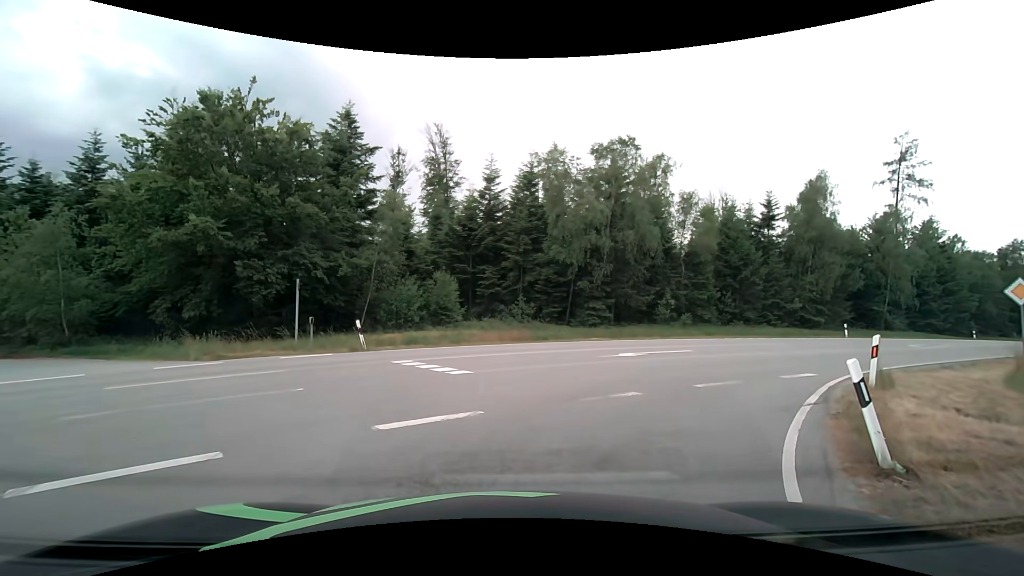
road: tertiary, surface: asphalt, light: Day
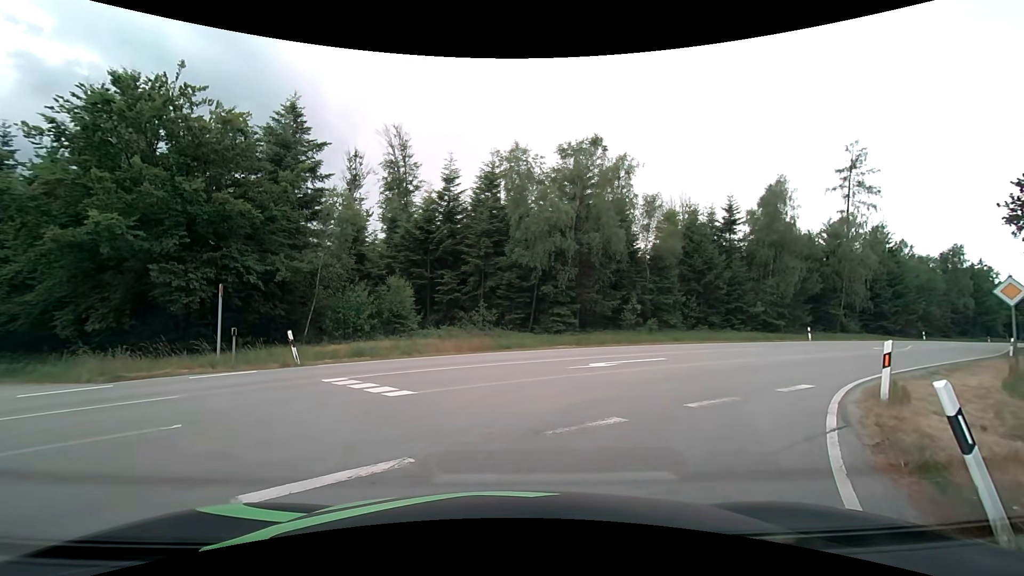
(+0.1, +1.8) m; +5°
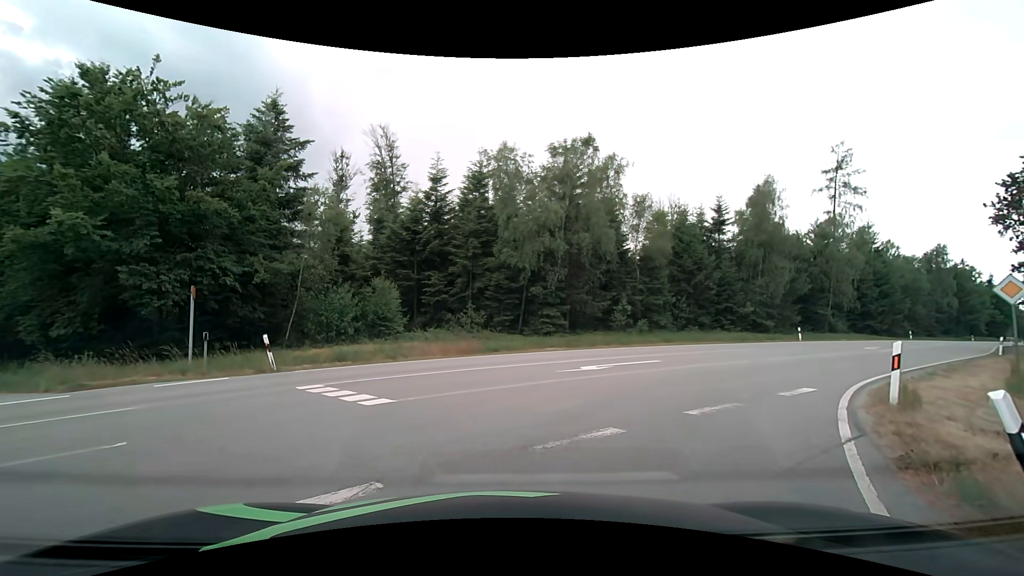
(0.0, +0.6) m; 0°
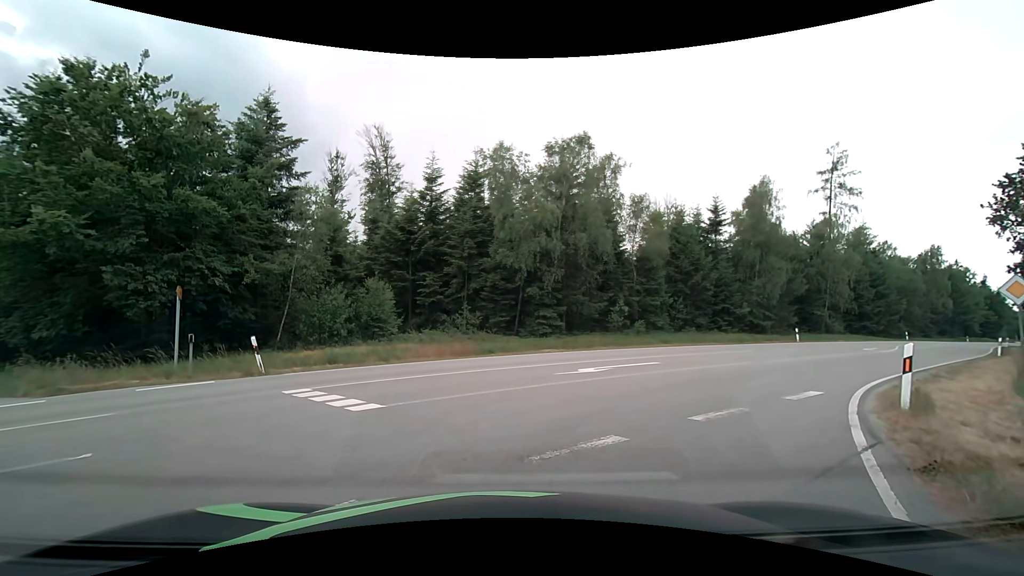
(0.0, +0.3) m; 0°
